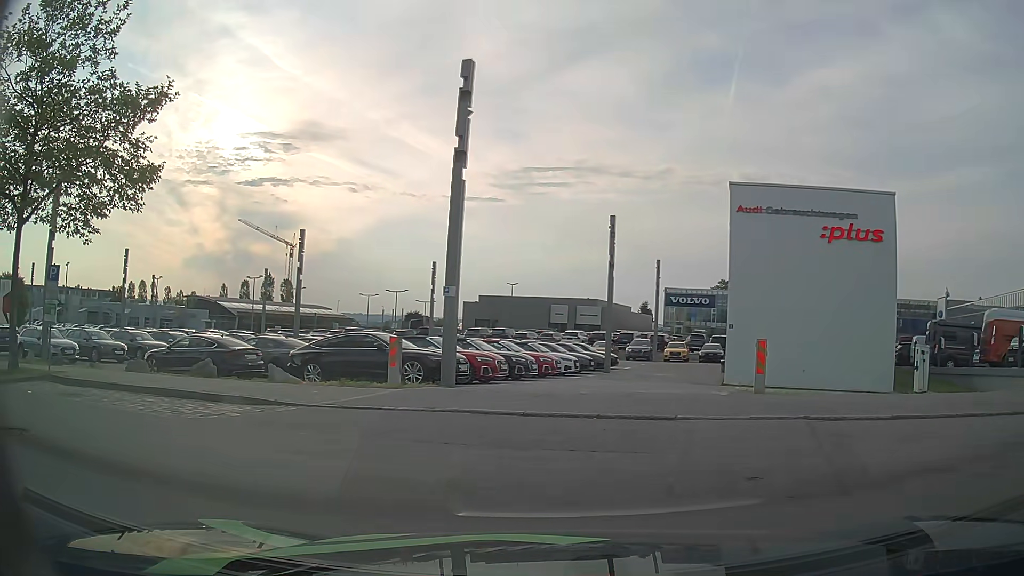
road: residential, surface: asphalt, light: Day
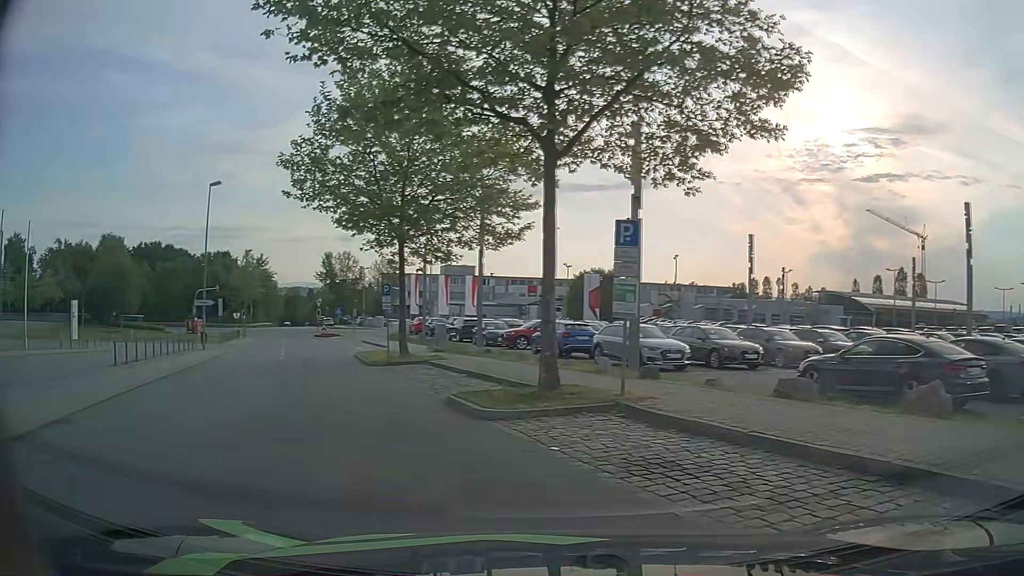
(-3.4, +7.2) m; -53°
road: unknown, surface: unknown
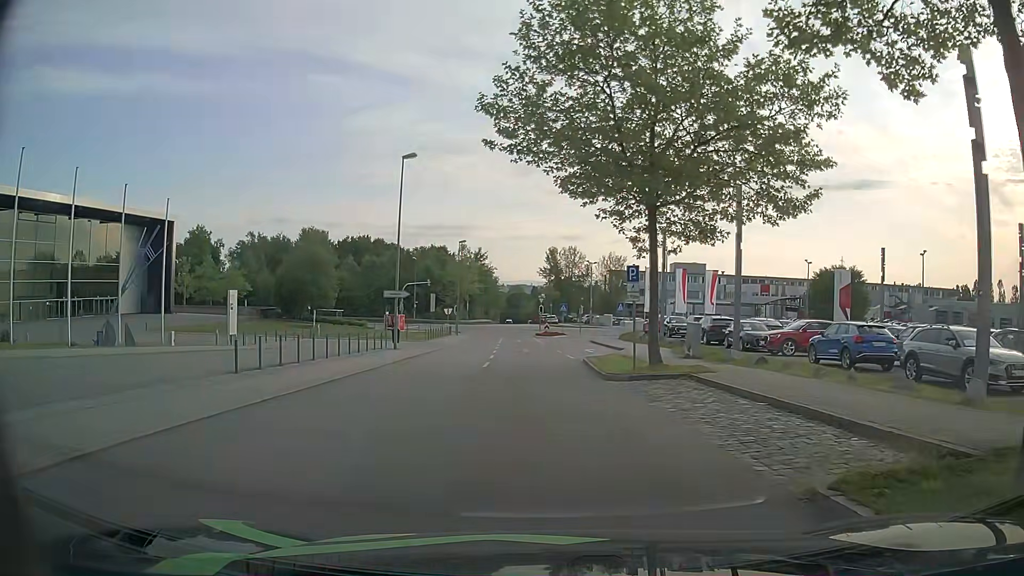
(-1.5, +6.7) m; -20°
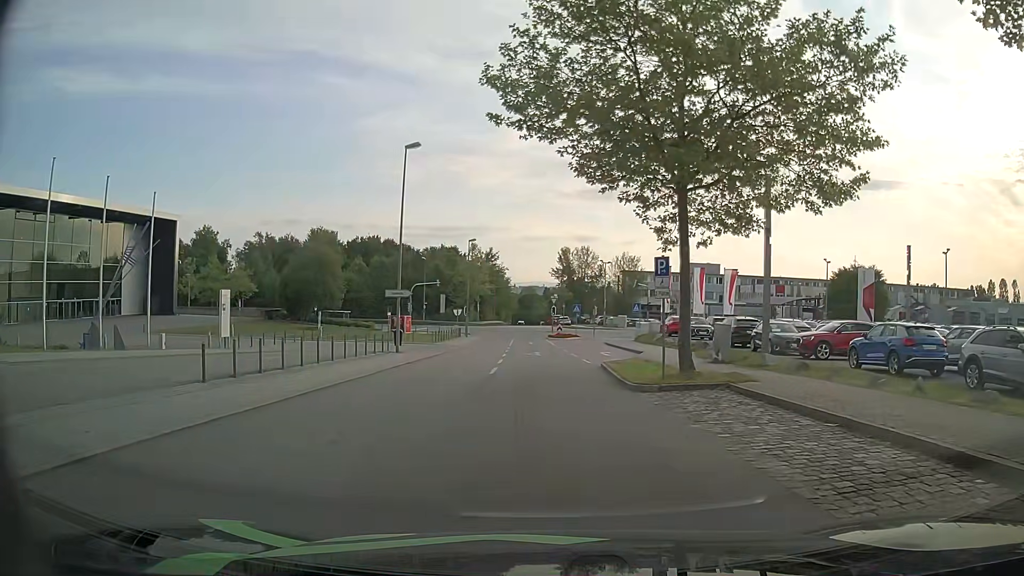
(0.0, +2.4) m; -1°
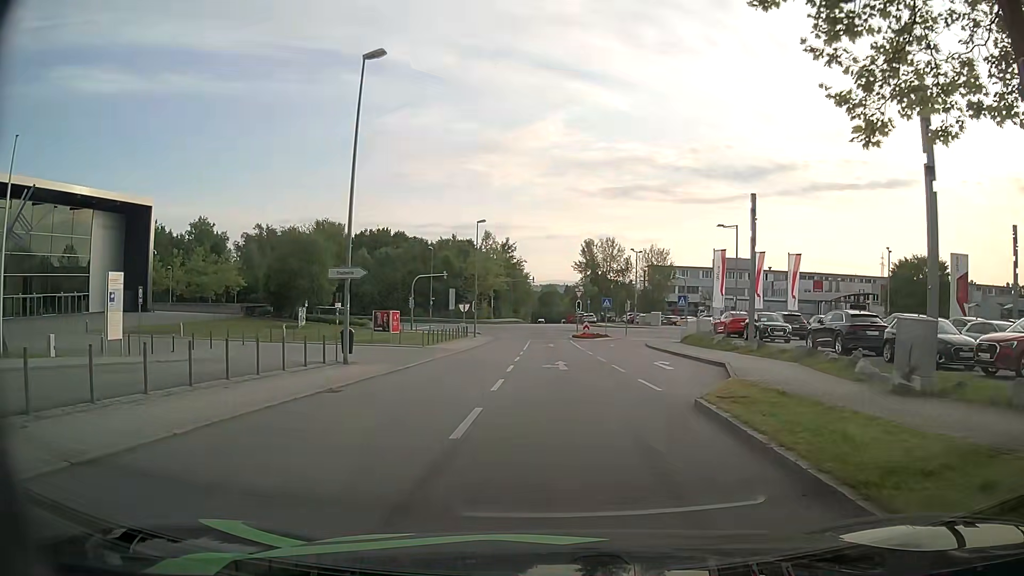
(-0.3, +11.9) m; -3°
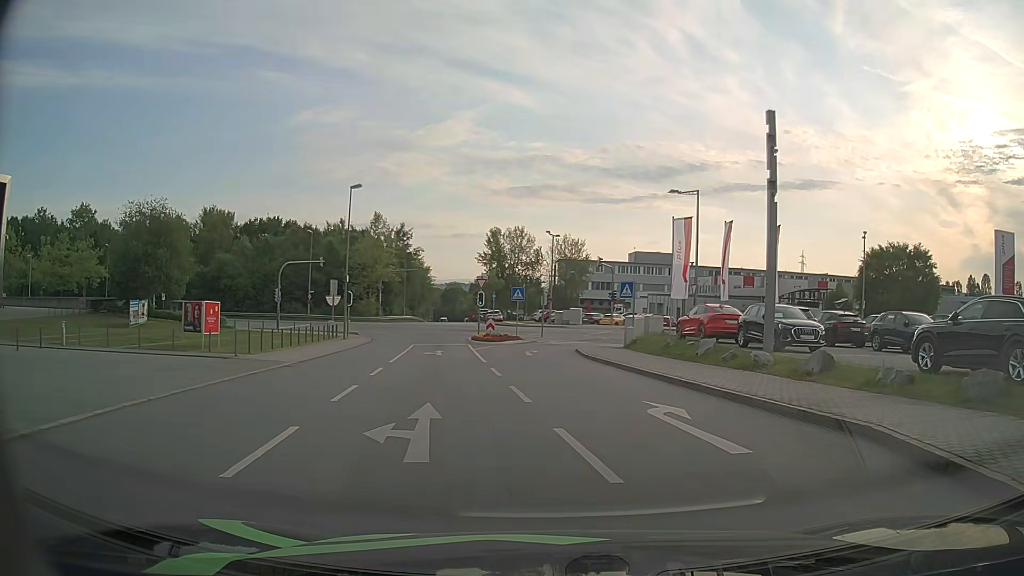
(+0.7, +14.4) m; +8°
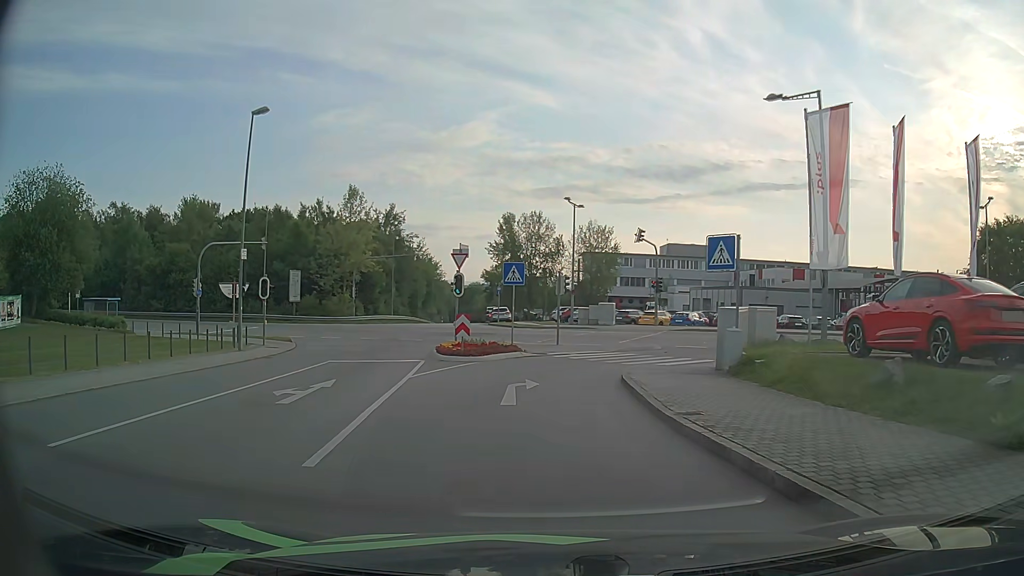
(+0.5, +17.7) m; -1°
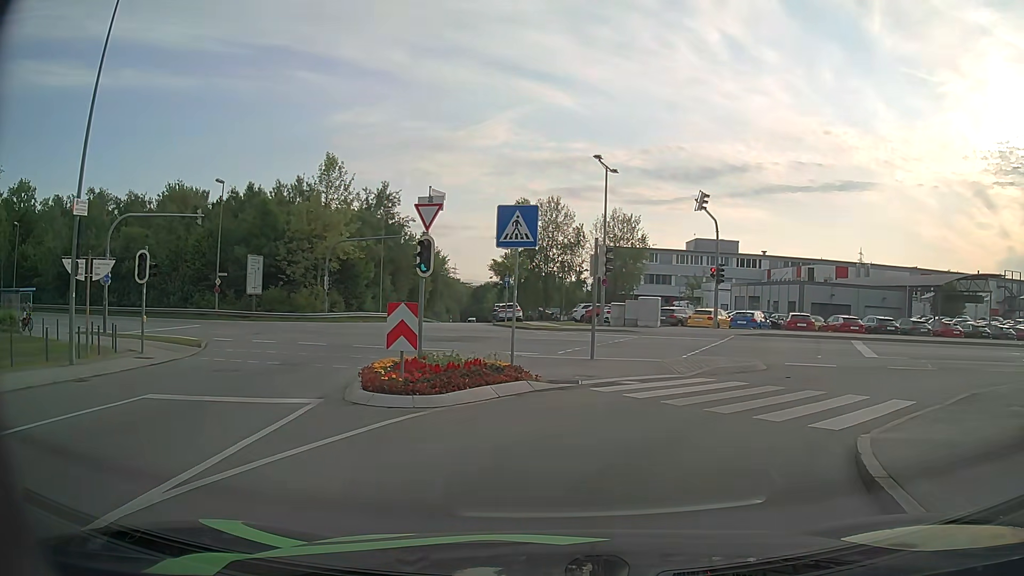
(-0.3, +12.2) m; -1°
(+1, +10) (+9, +16) (+19, +15) (+28, +12) (+37, +8) (+47, +4) (+56, +1) (+66, -2) (+76, -3) (+86, -4) m
